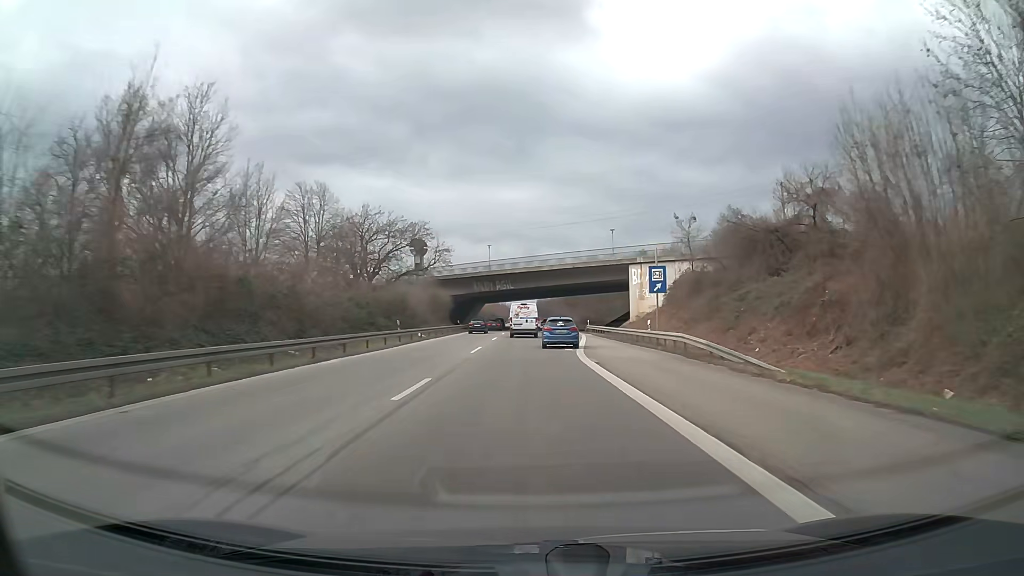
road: trunk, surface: asphalt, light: Day
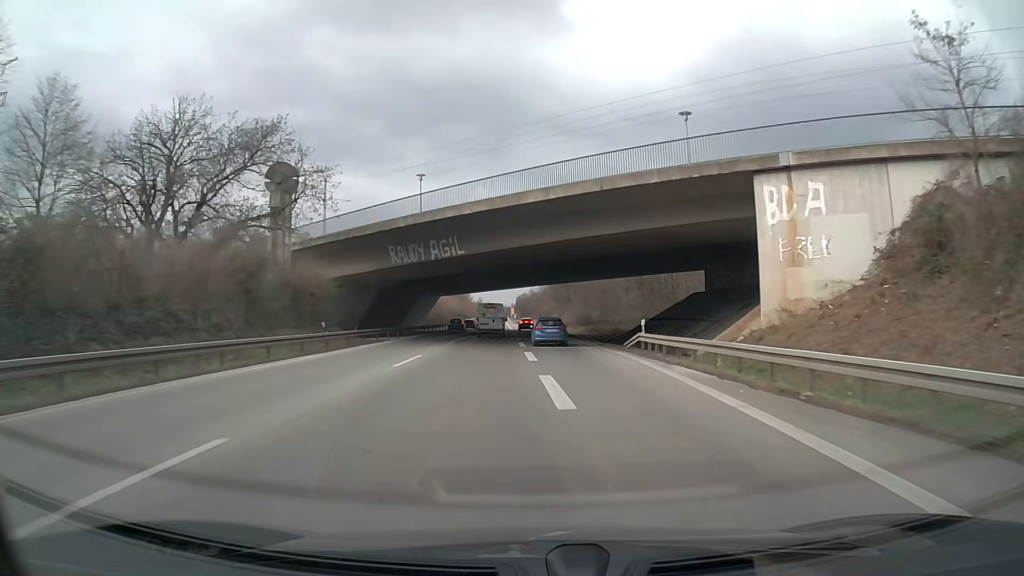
(+0.6, +43.7) m; +2°
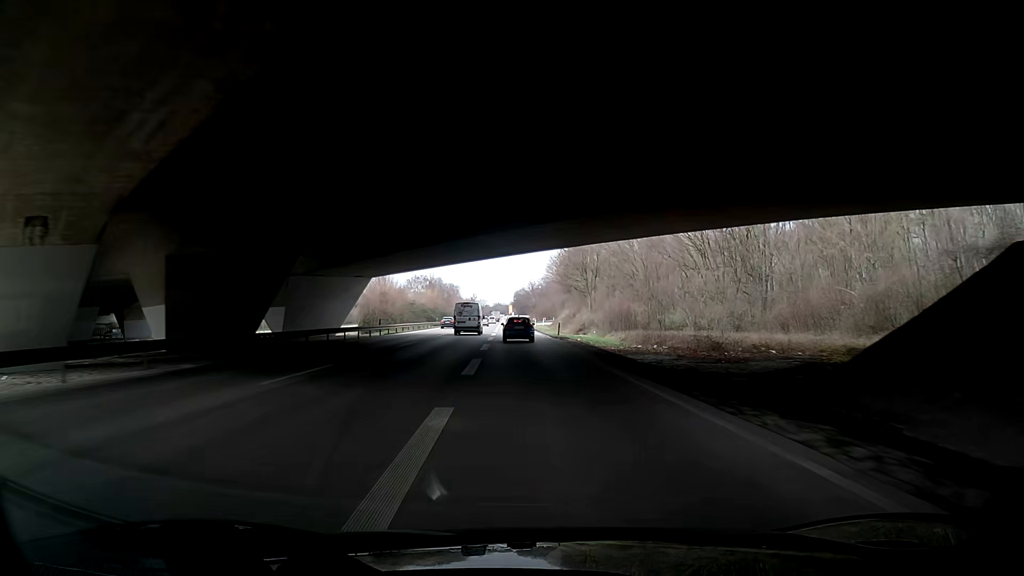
(-1.3, +41.9) m; -3°
